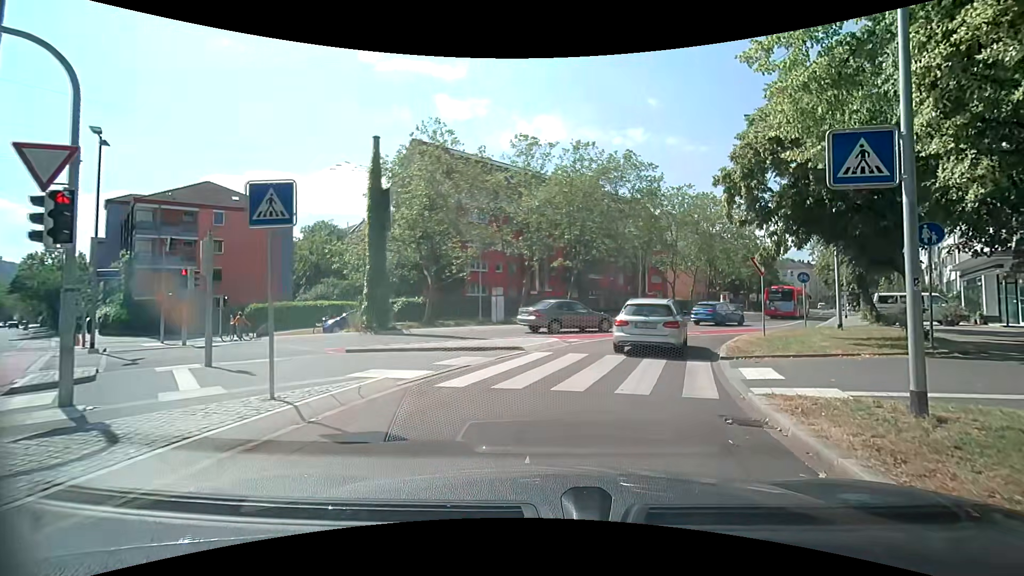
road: secondary_link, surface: asphalt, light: Day
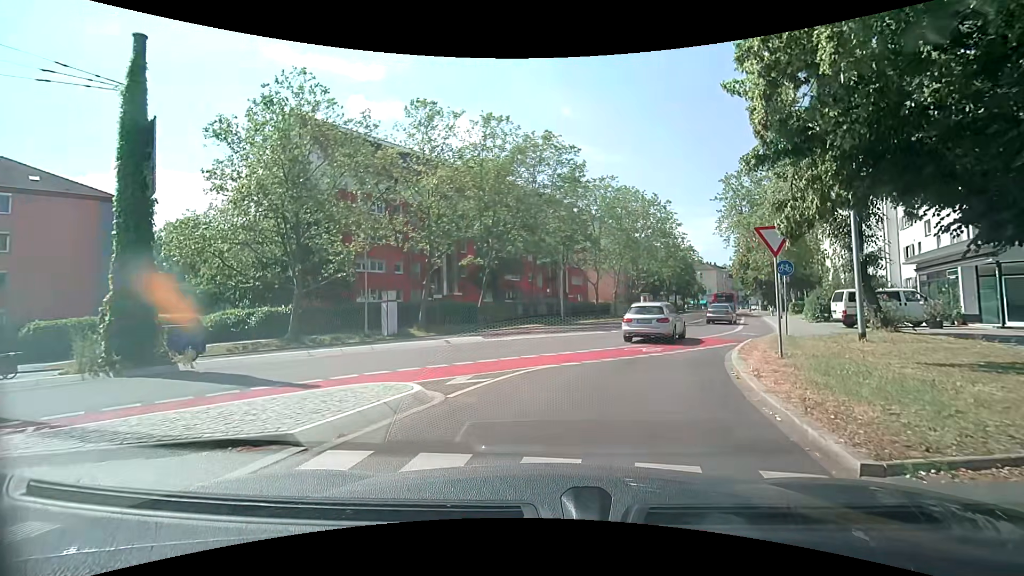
(+1.1, +8.6) m; +10°
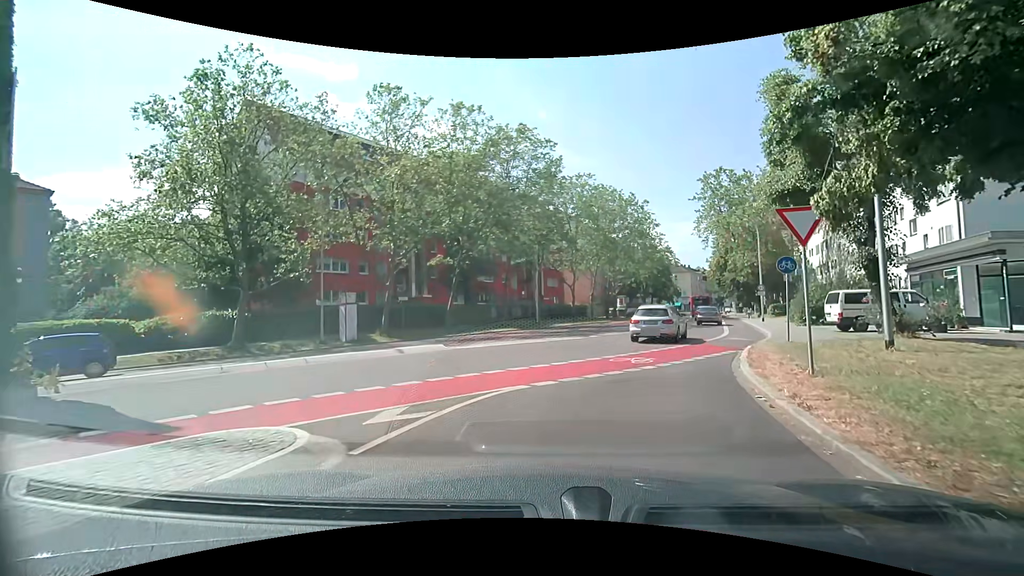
(+0.1, +2.7) m; +3°
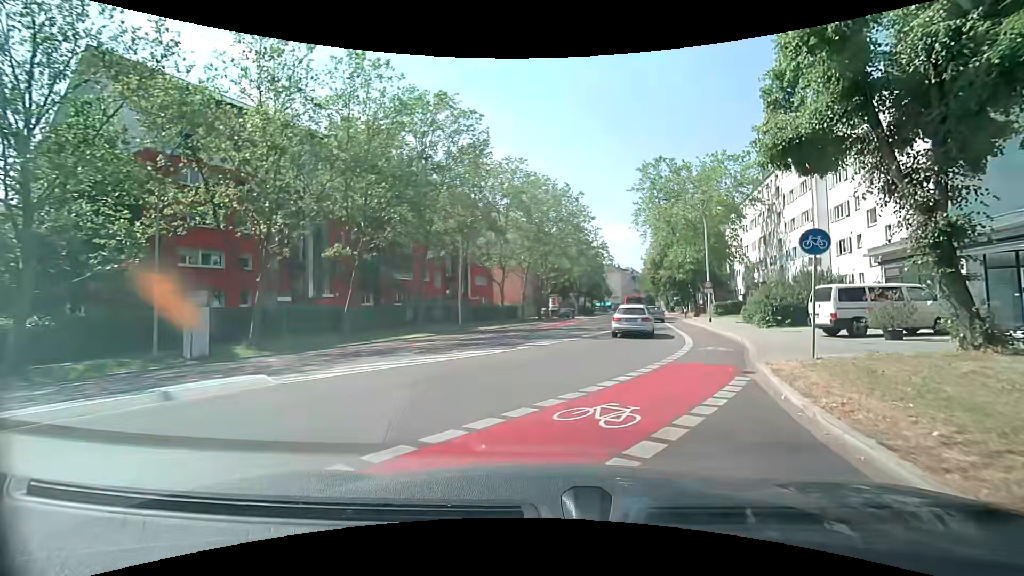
(+0.5, +6.9) m; +8°
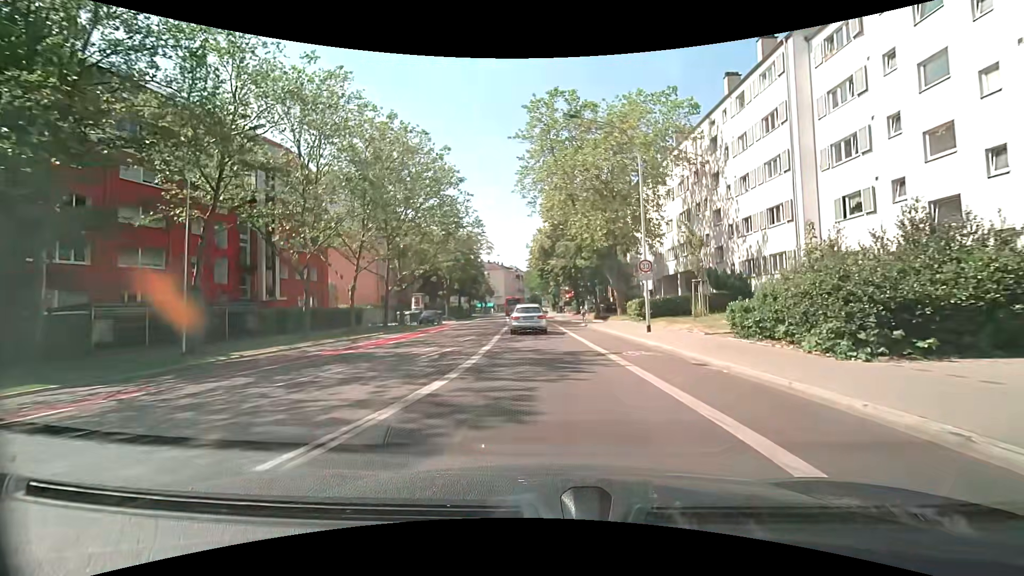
(+2.8, +19.0) m; +14°
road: secondary
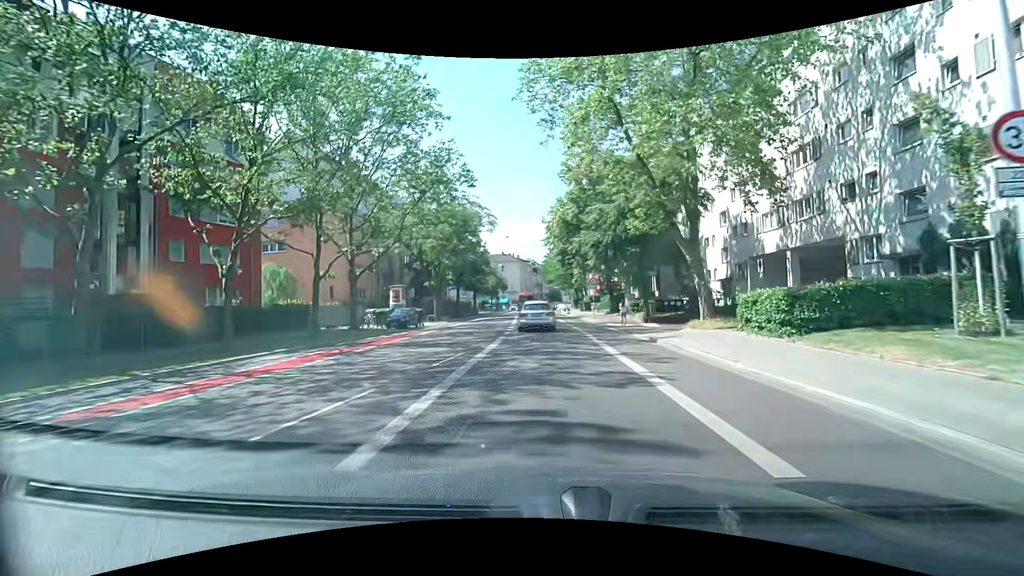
(-0.4, +16.5) m; -3°
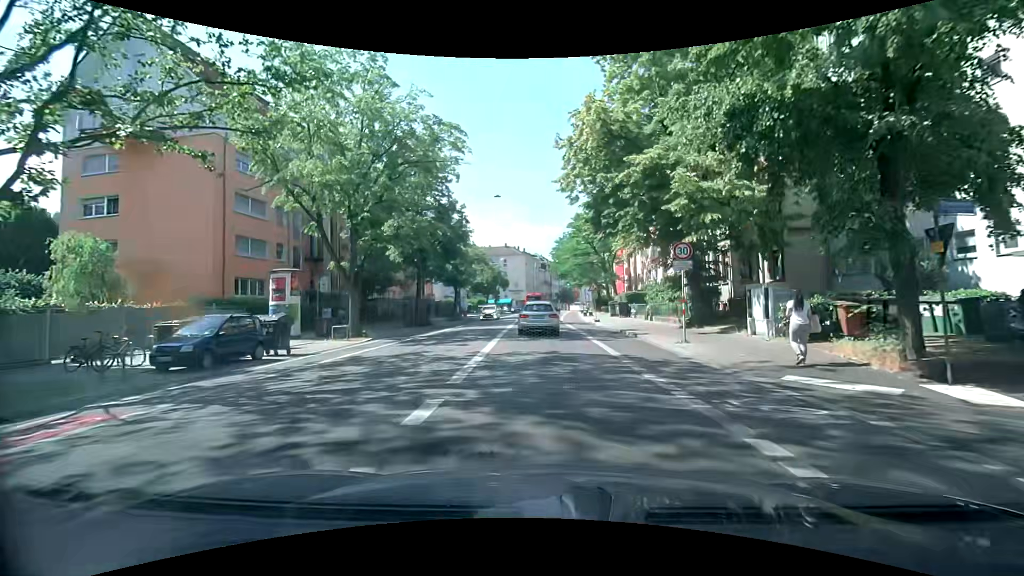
(-0.2, +23.0) m; +1°
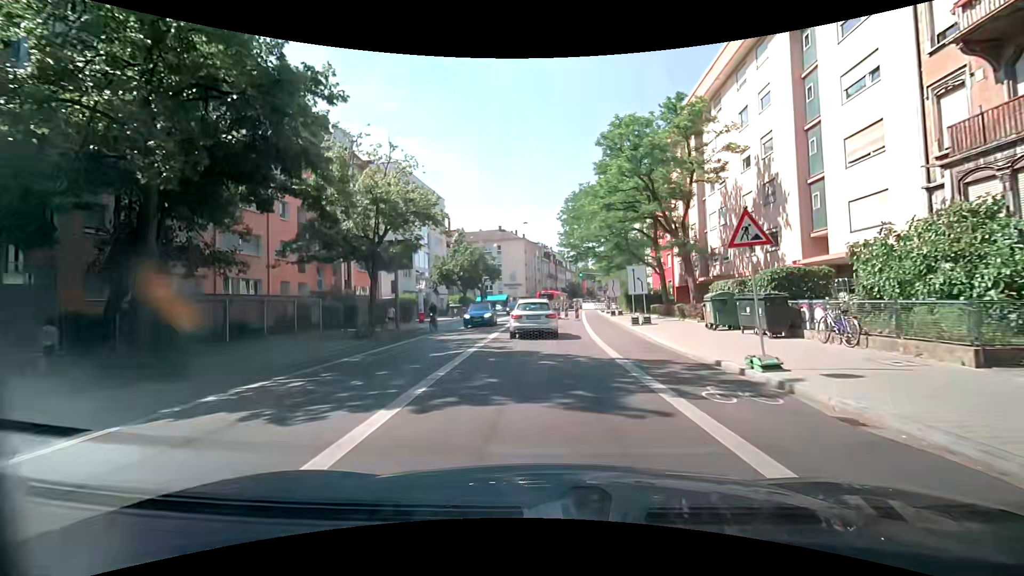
(-0.8, +26.7) m; -1°
